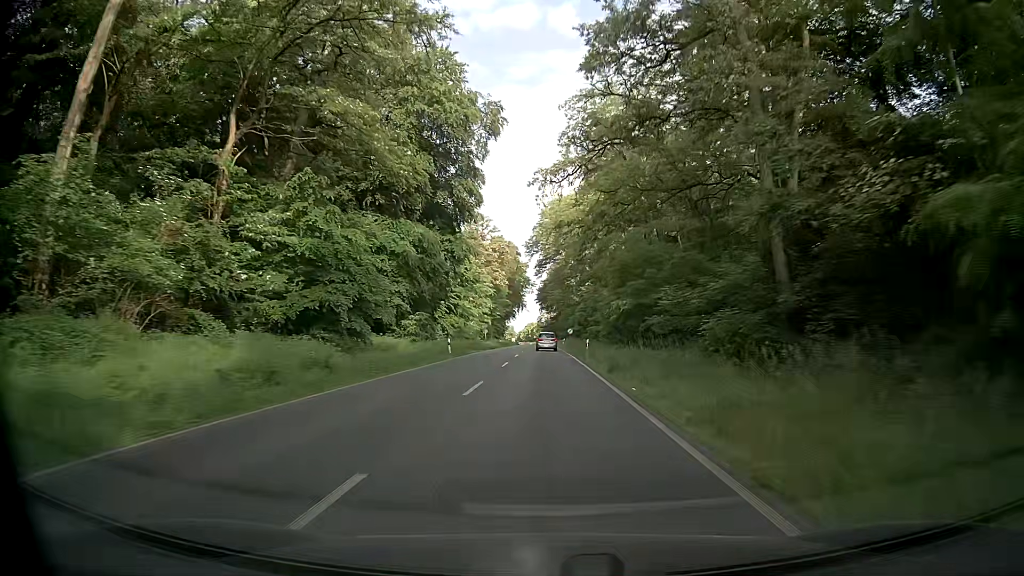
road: primary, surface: asphalt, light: Day
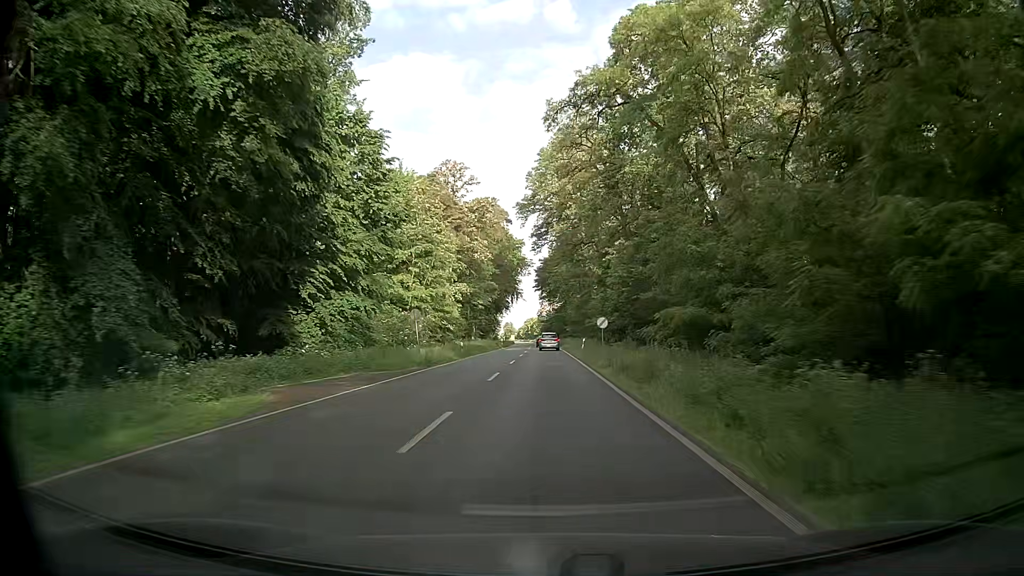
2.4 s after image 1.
(-0.4, +43.5) m; -1°
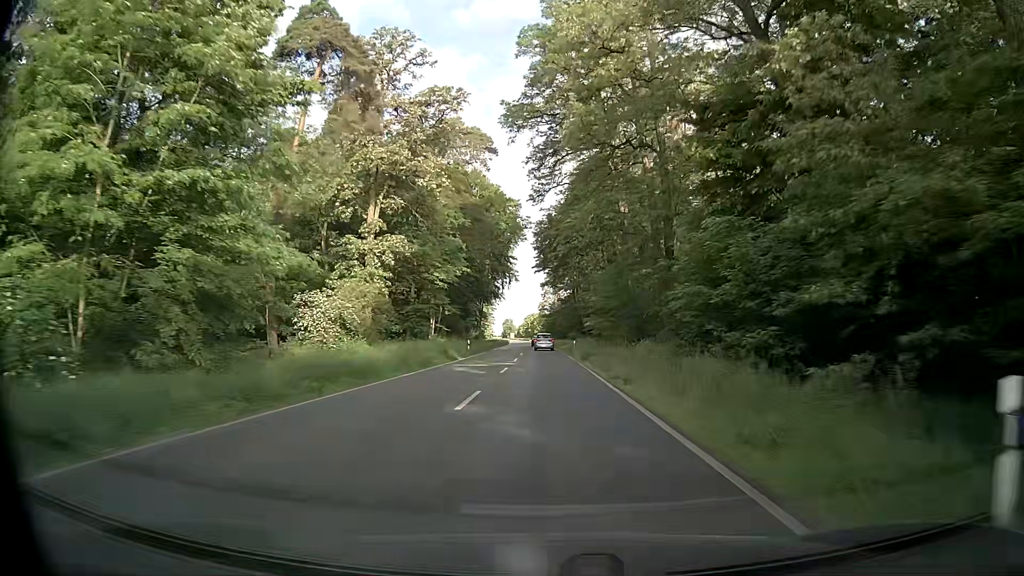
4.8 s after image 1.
(+0.5, +44.3) m; 0°
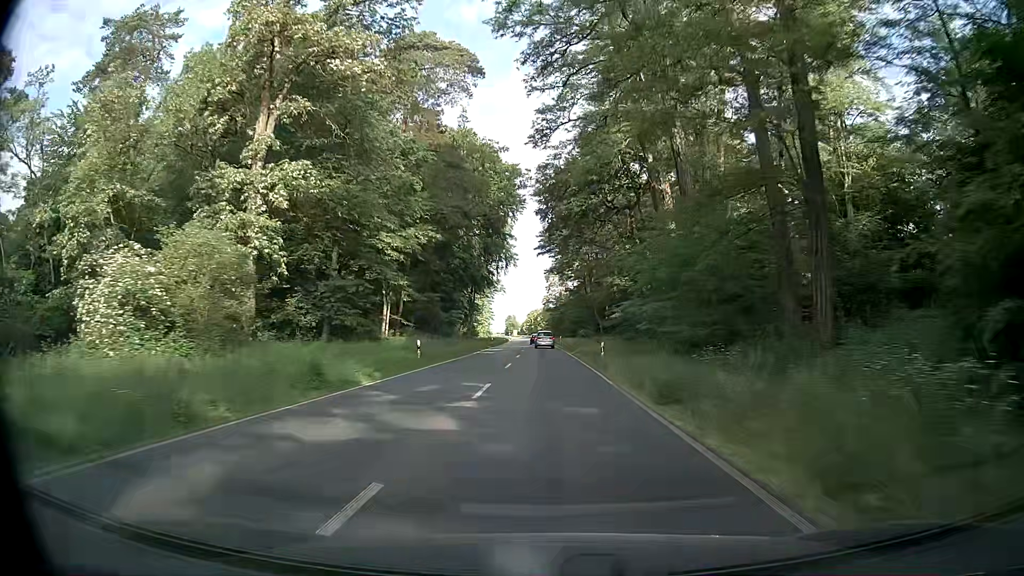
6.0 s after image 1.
(0.0, +22.5) m; -1°
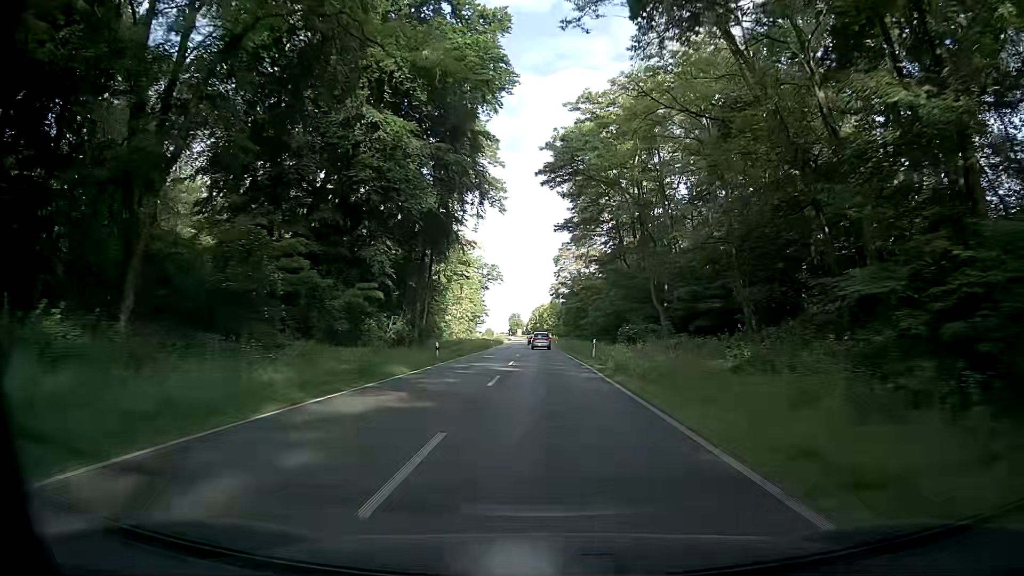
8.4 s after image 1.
(-0.1, +45.9) m; 0°
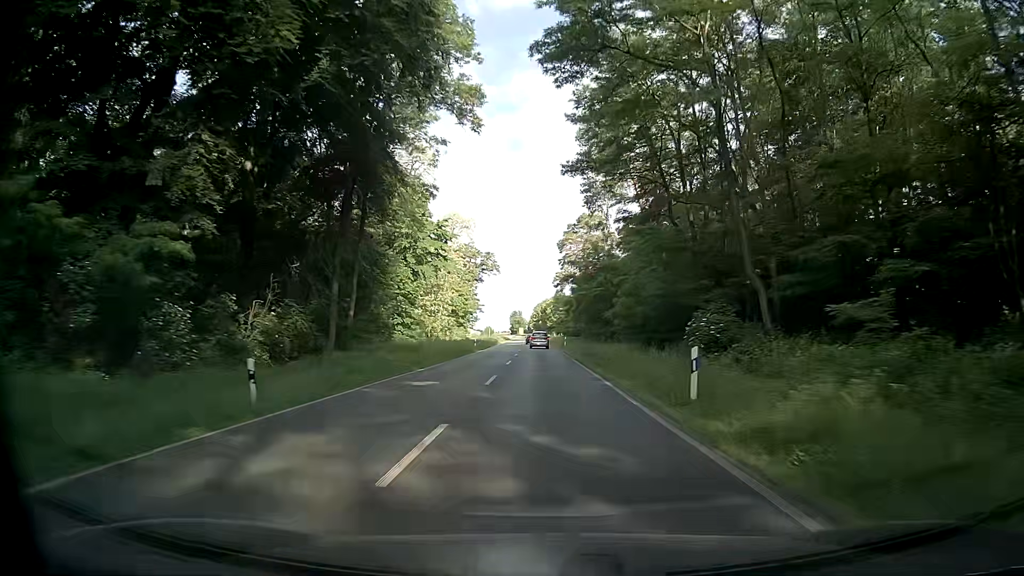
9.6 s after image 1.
(-0.1, +23.3) m; -1°
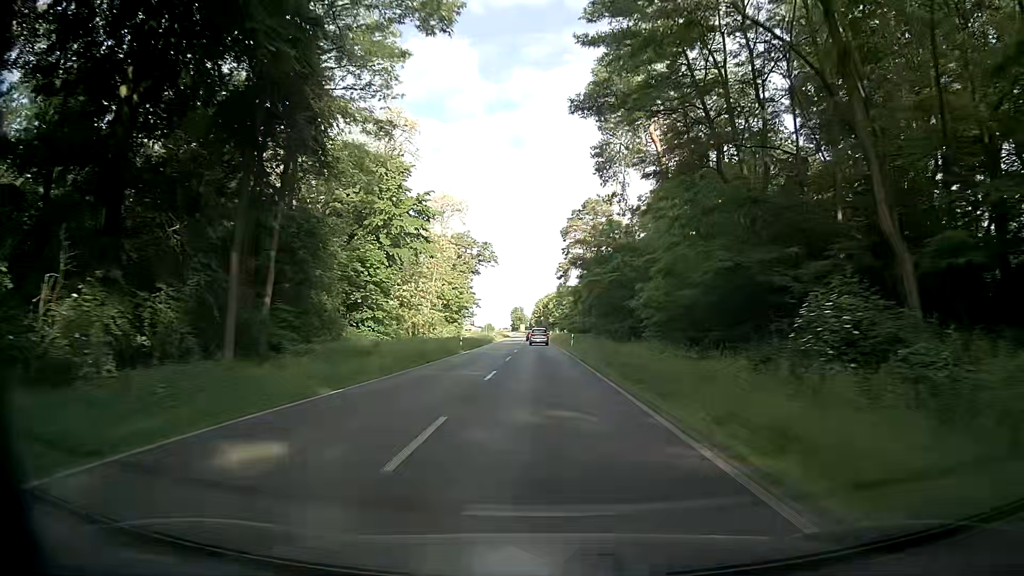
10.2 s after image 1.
(+0.1, +11.7) m; +1°
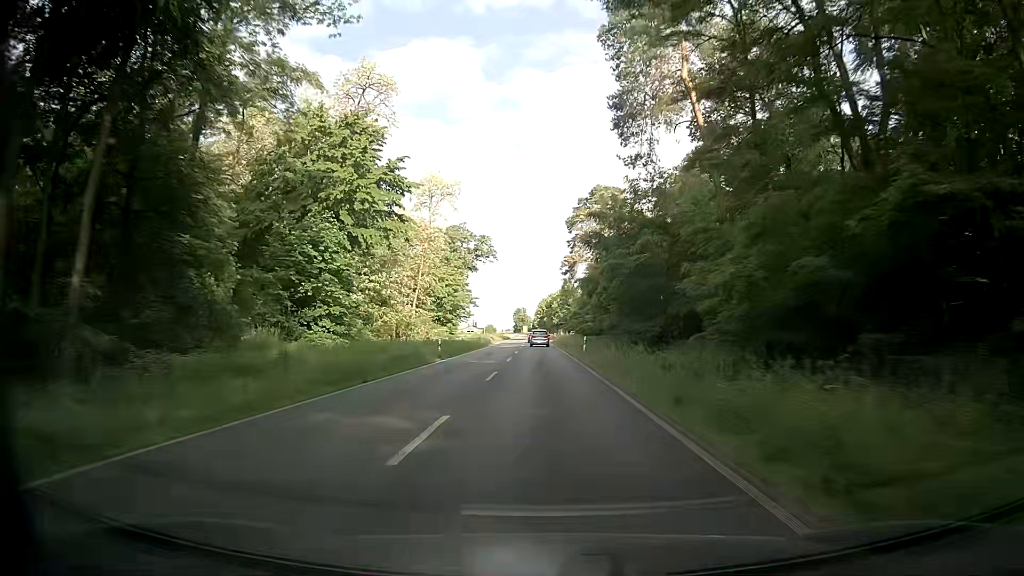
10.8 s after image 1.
(-0.1, +11.8) m; 0°
